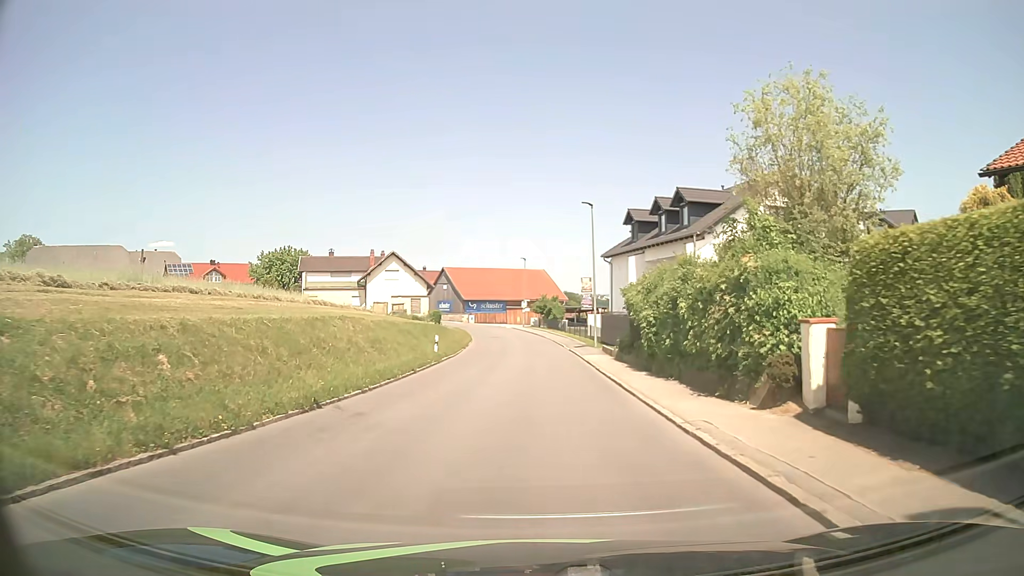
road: tertiary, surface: asphalt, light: Day
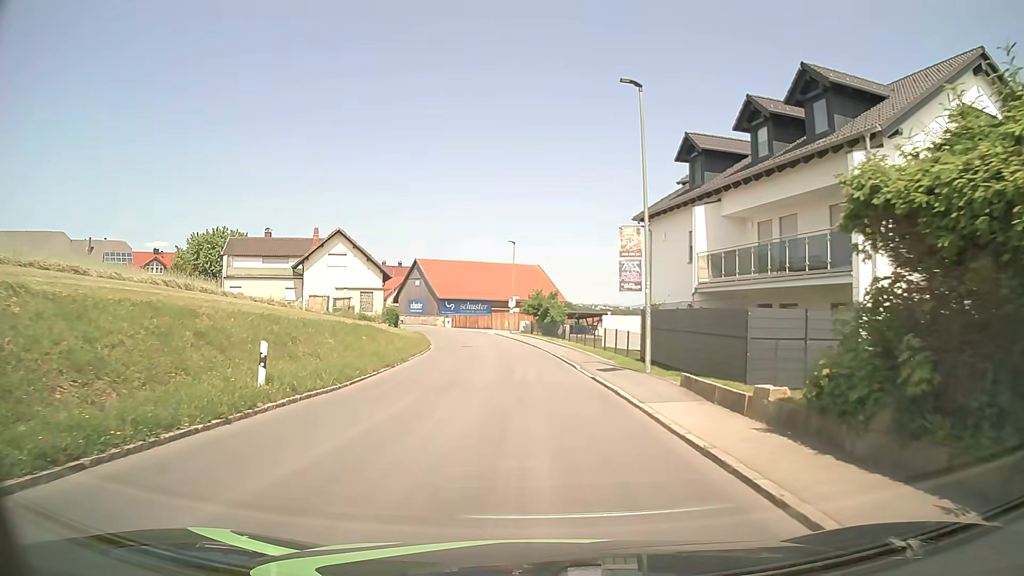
(+0.1, +19.2) m; 0°
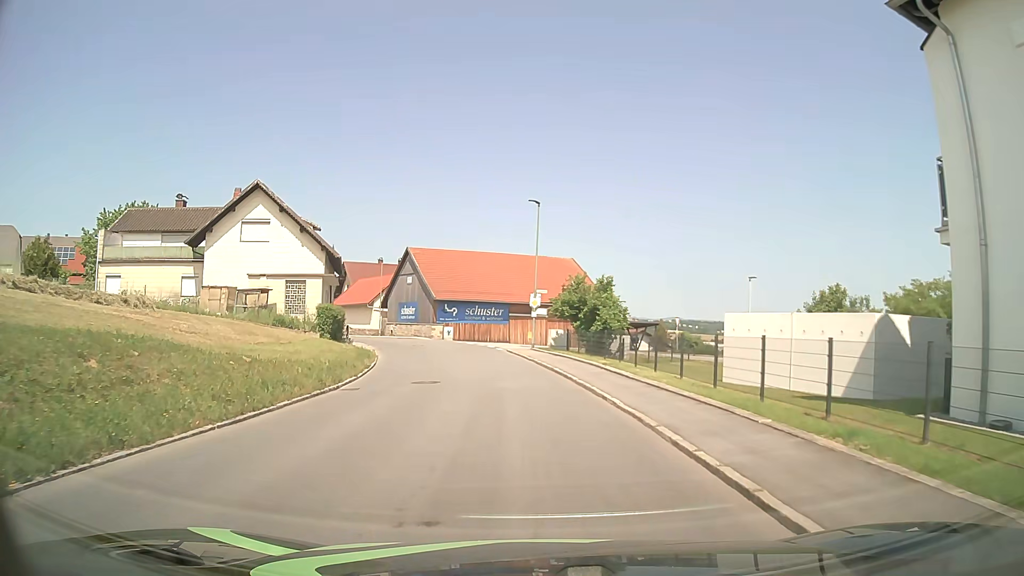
(-0.2, +22.7) m; -1°
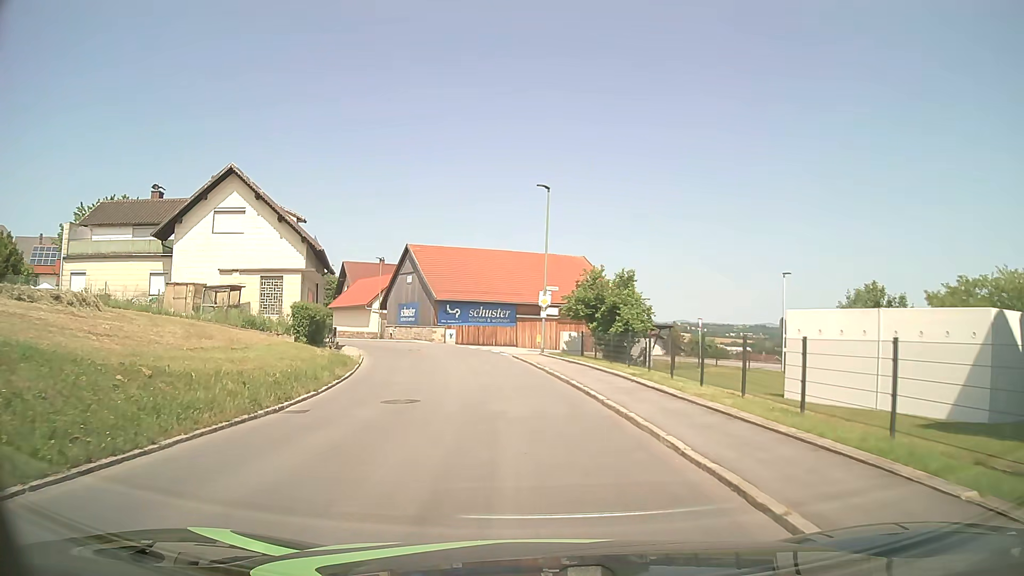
(-0.1, +4.4) m; -2°
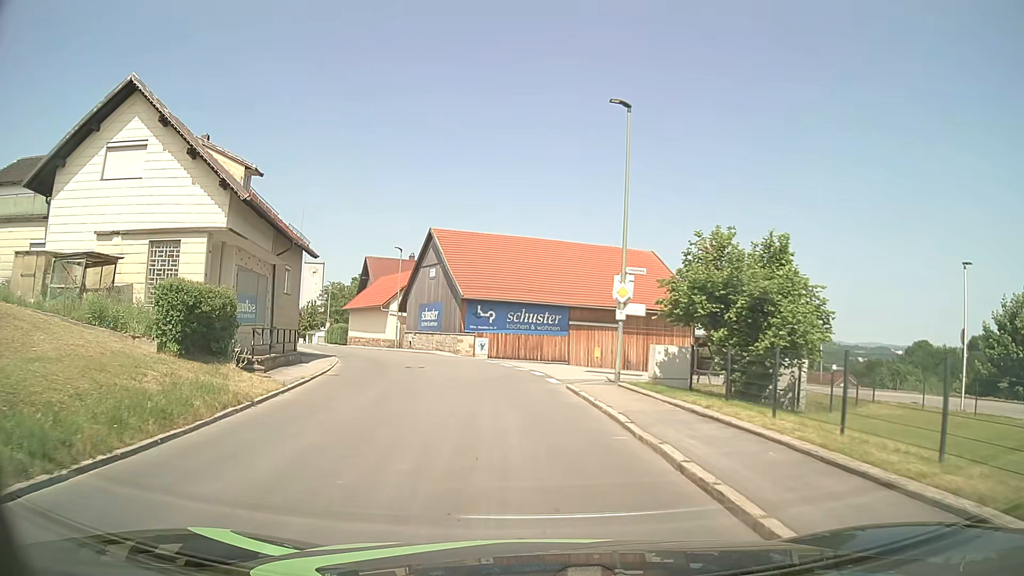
(-0.3, +13.2) m; -4°
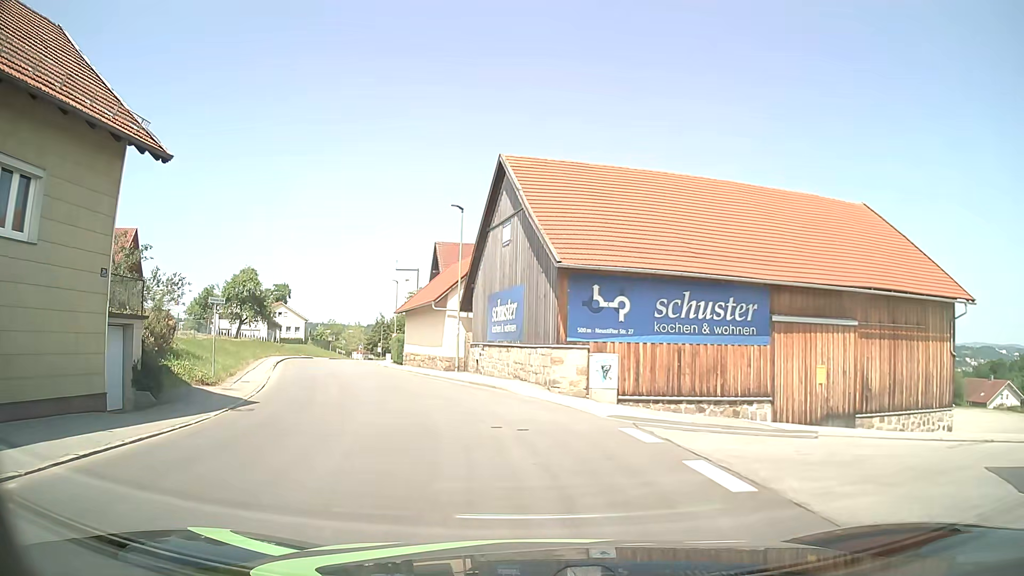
(-1.4, +21.8) m; -9°
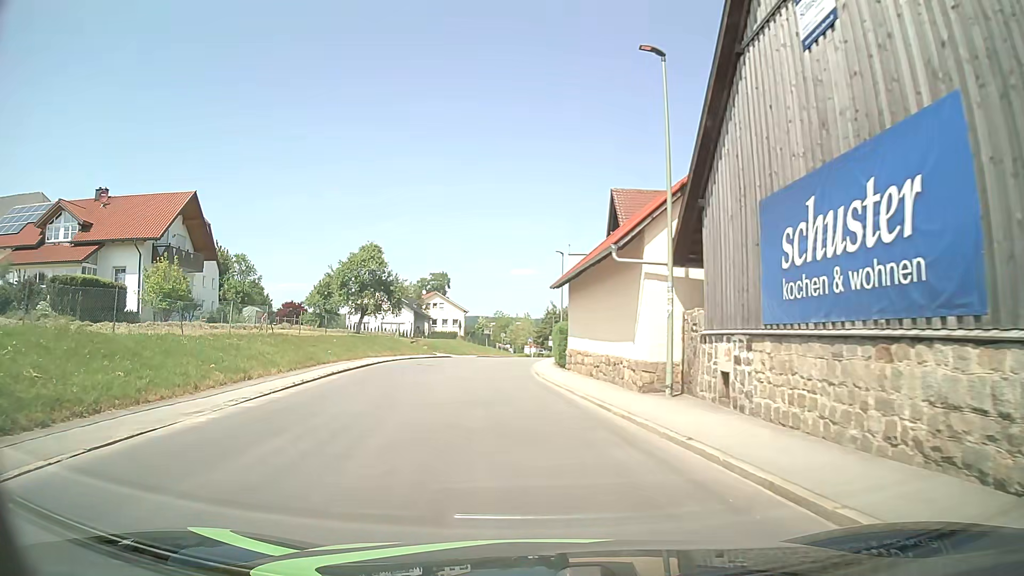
(-2.3, +17.5) m; -15°
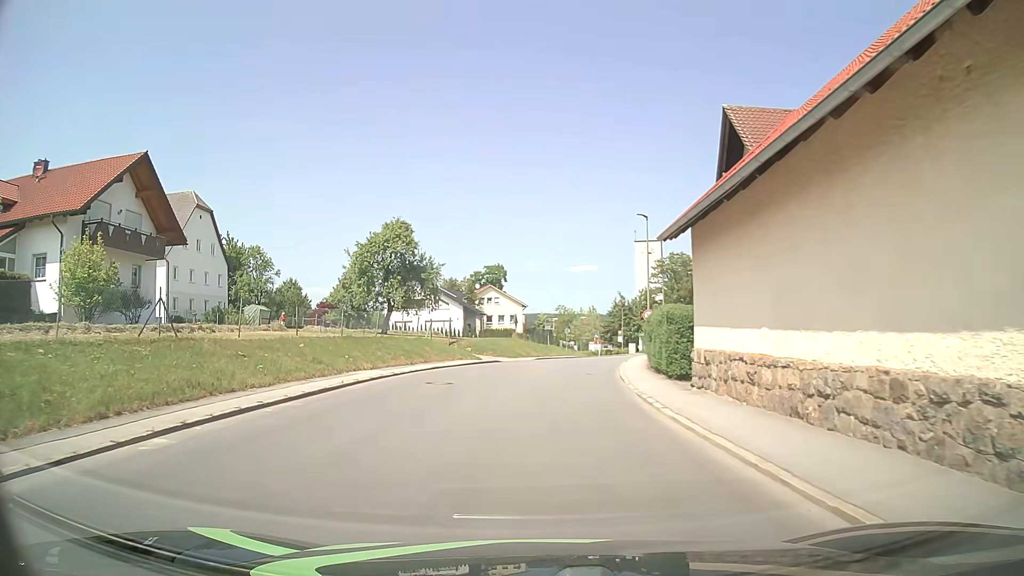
(-0.8, +13.6) m; -5°
(0, +10) (0, +20) (+1, +30) (+3, +40) (+5, +50) (+7, +59) (+9, +69) (+11, +79) (+12, +89) (+12, +99) m
